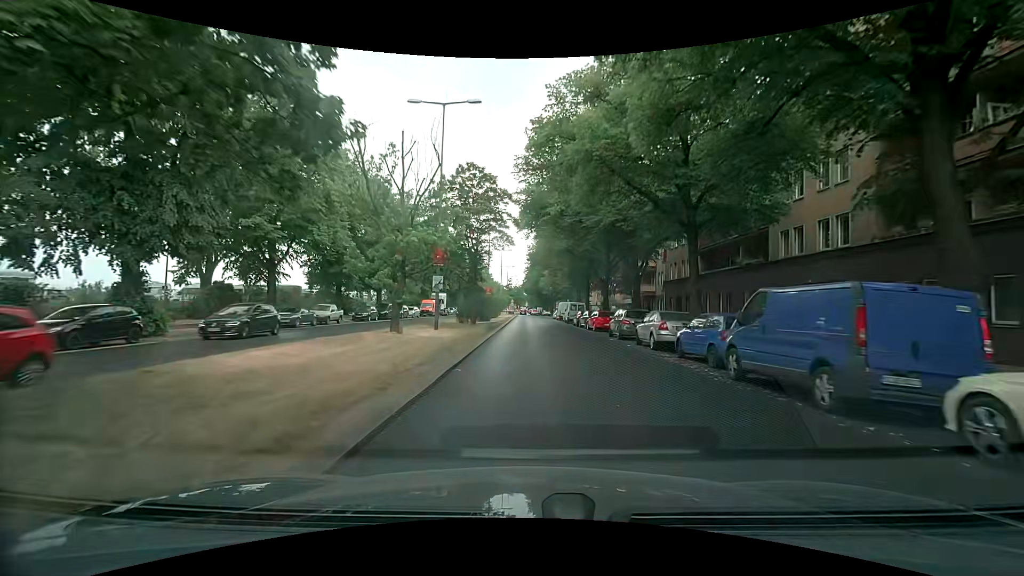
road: primary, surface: asphalt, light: Day
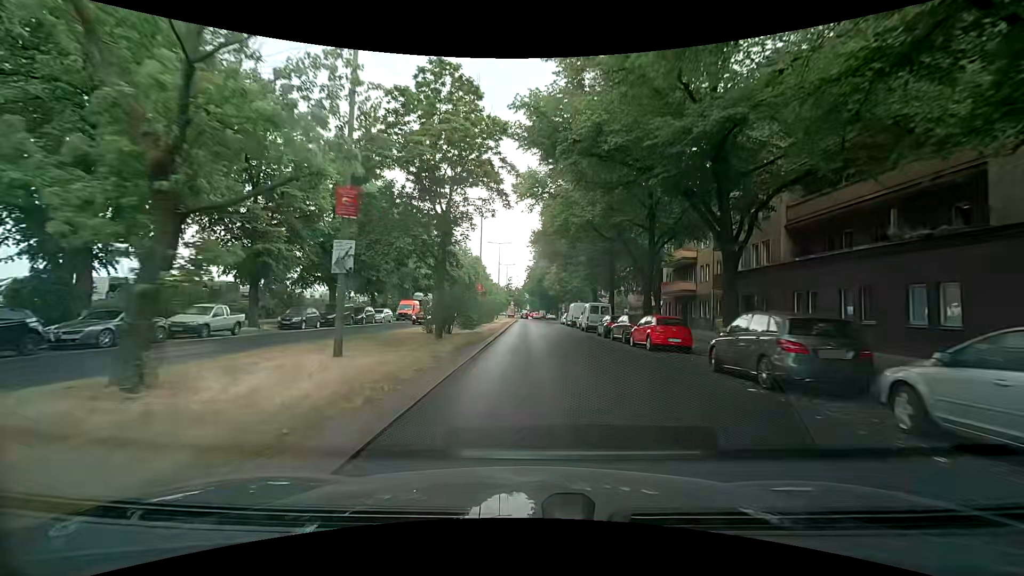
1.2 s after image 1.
(-0.2, +14.7) m; 0°
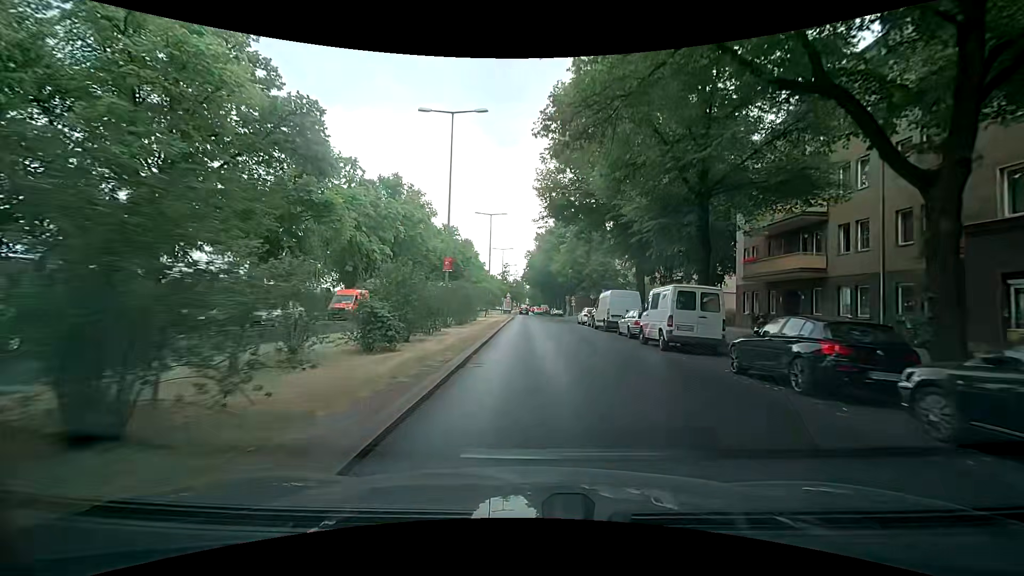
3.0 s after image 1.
(-0.2, +21.3) m; -2°
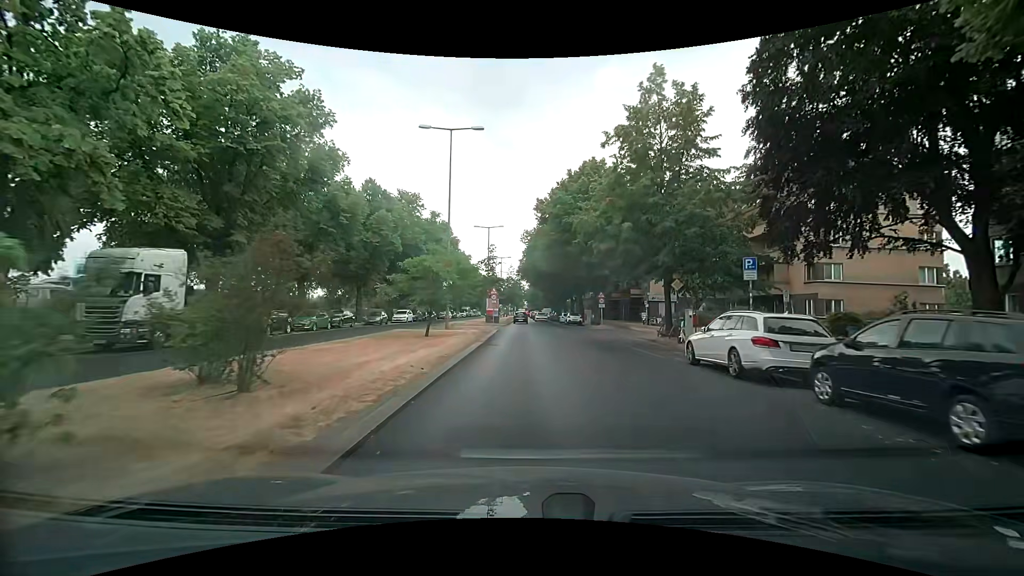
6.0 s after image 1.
(+1.0, +31.4) m; +1°
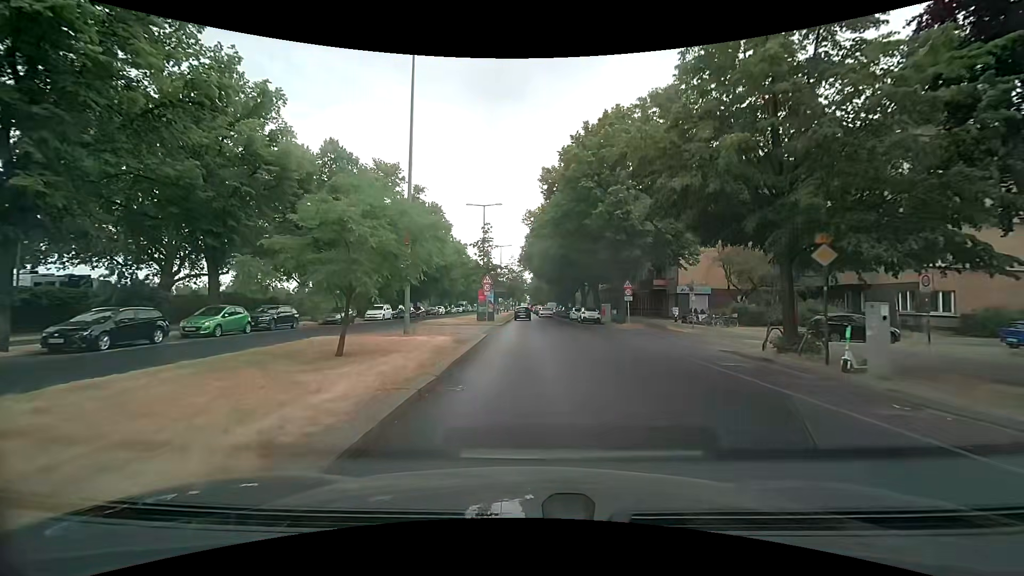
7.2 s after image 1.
(0.0, +11.2) m; +1°
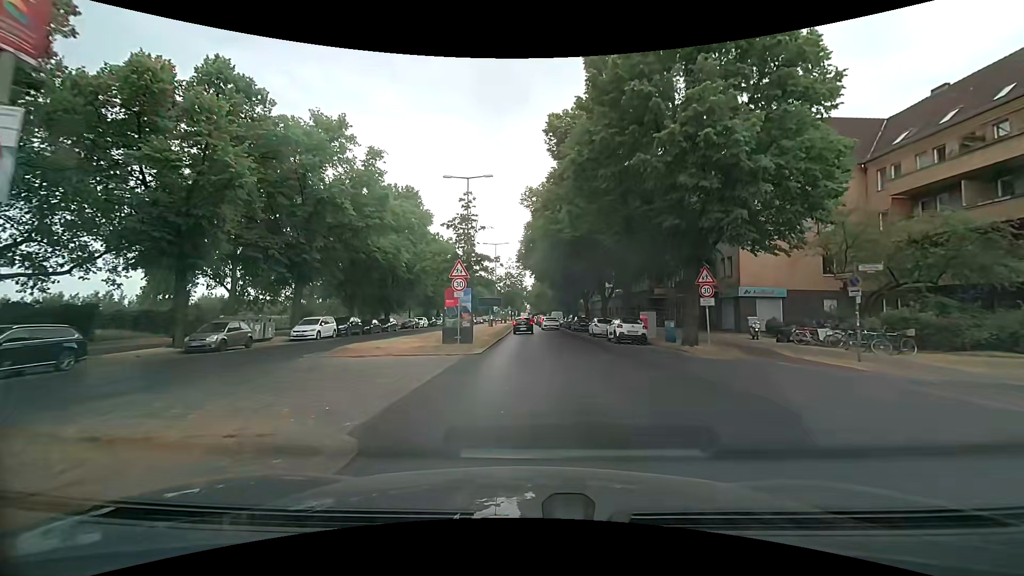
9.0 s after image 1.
(-0.1, +16.0) m; -1°
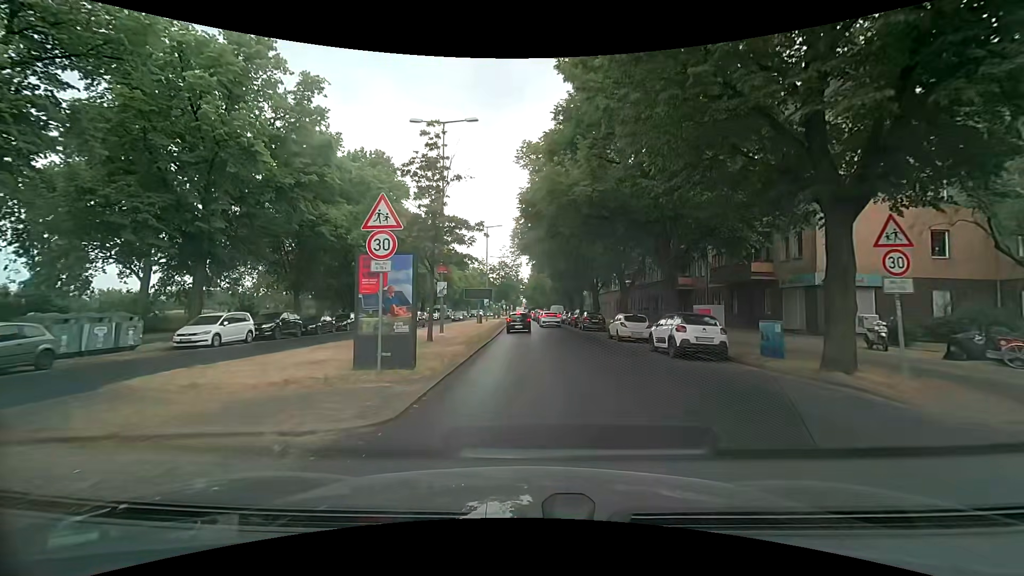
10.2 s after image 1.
(+0.2, +11.0) m; +1°
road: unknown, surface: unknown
